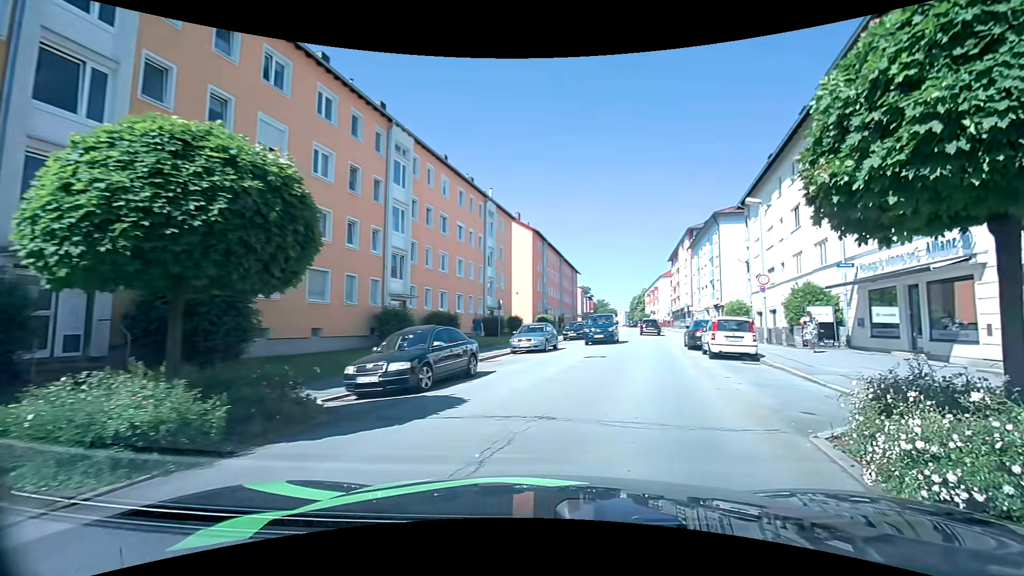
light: Day
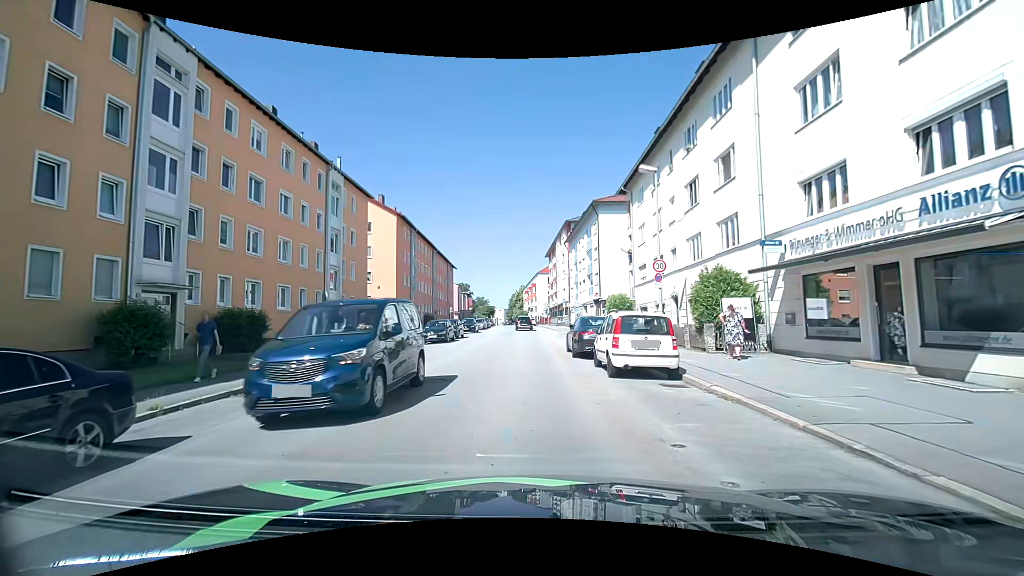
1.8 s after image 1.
(+1.2, +7.6) m; +10°
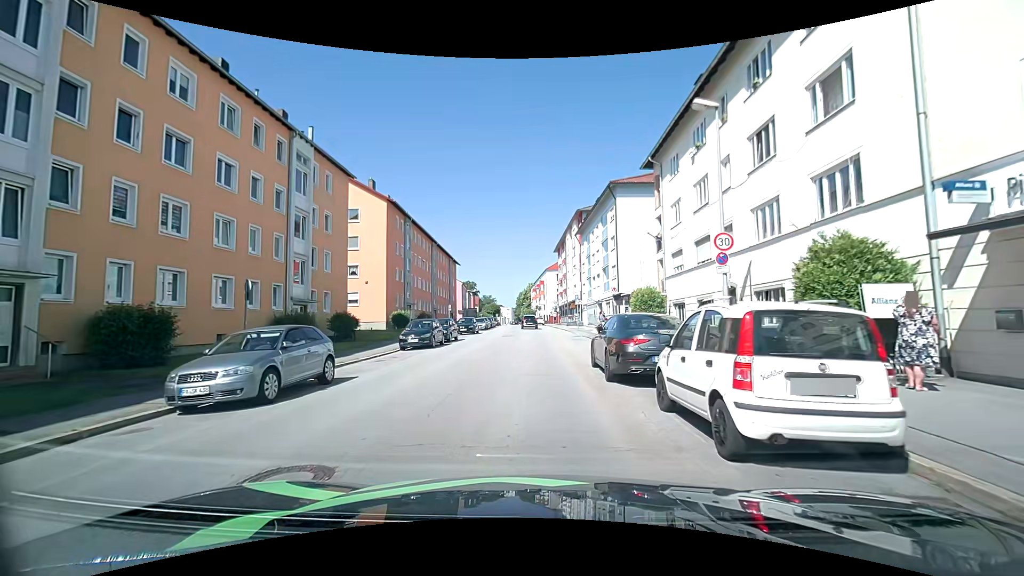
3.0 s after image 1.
(+0.1, +6.7) m; +1°
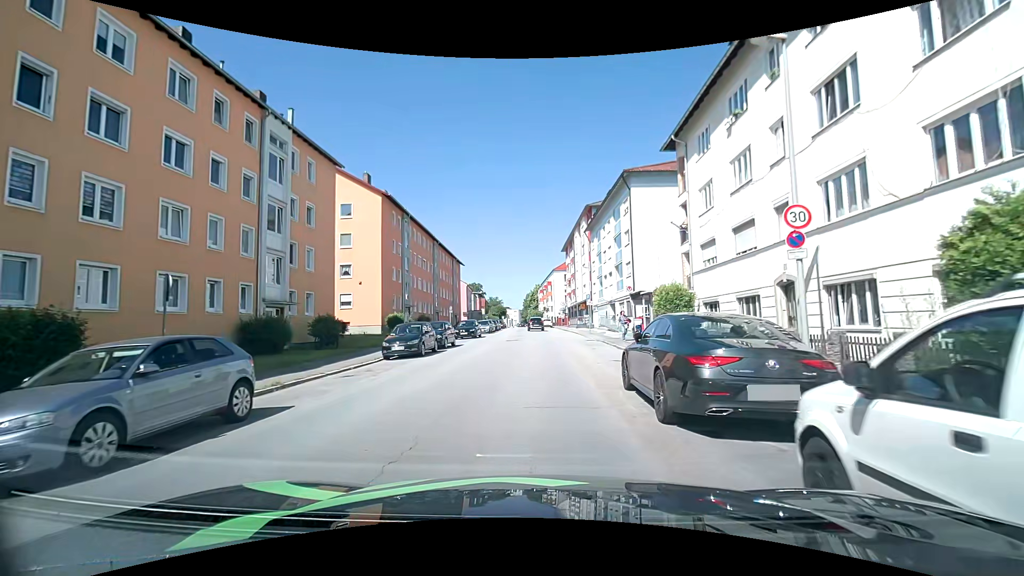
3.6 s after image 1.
(0.0, +3.9) m; -1°
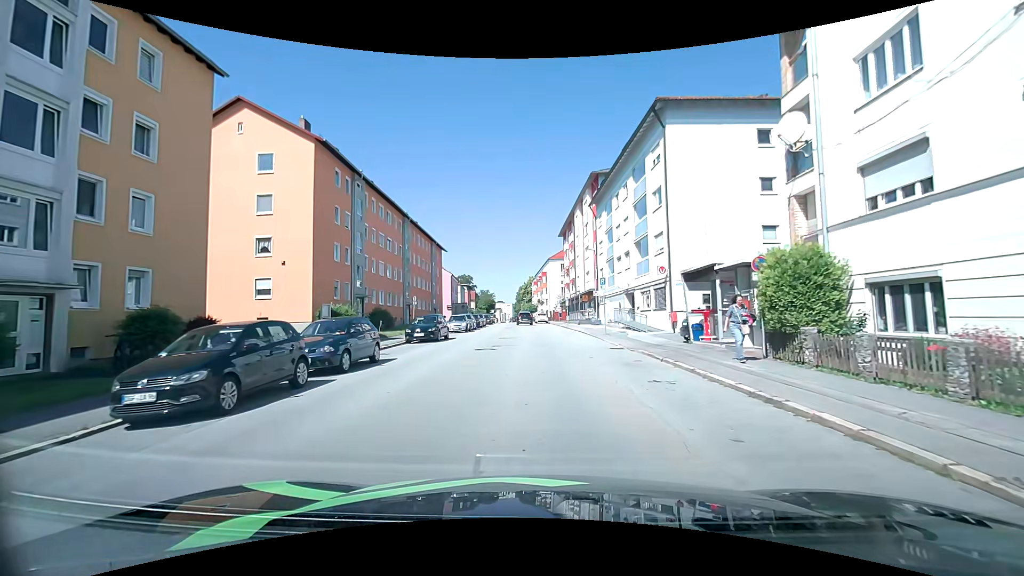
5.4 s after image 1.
(+0.1, +12.8) m; +1°
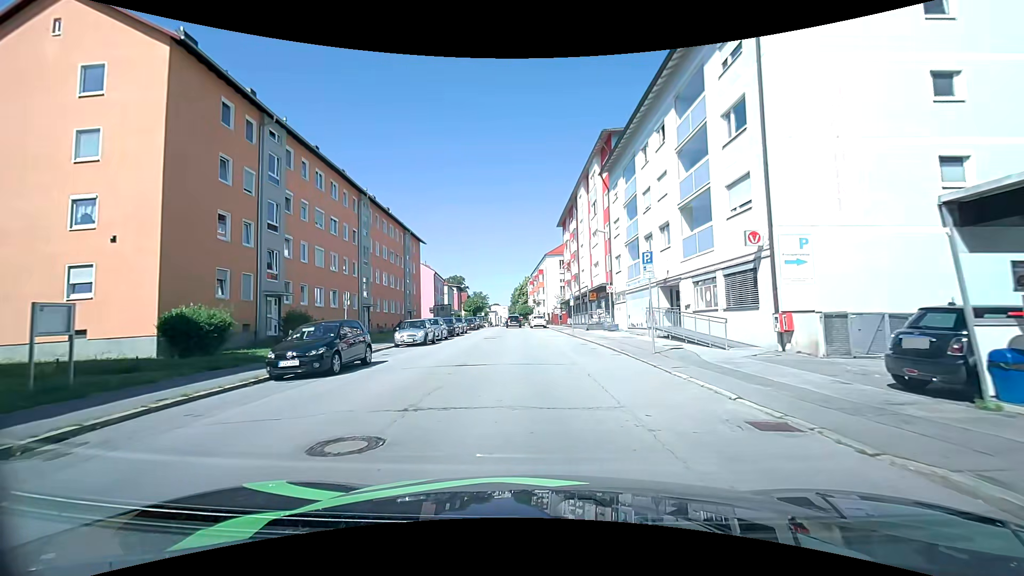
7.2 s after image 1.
(0.0, +12.9) m; 0°
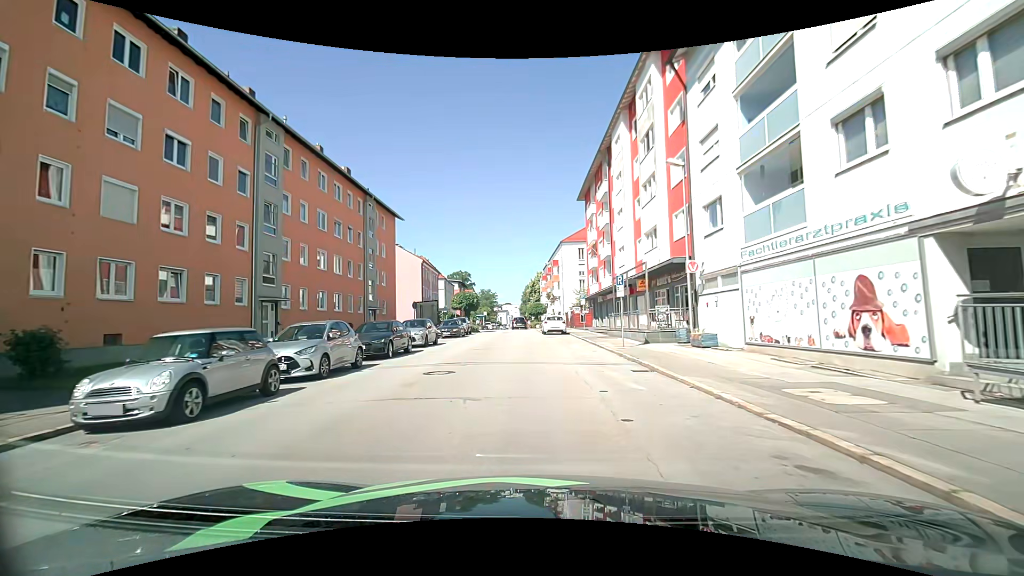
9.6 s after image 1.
(-0.2, +18.3) m; -1°
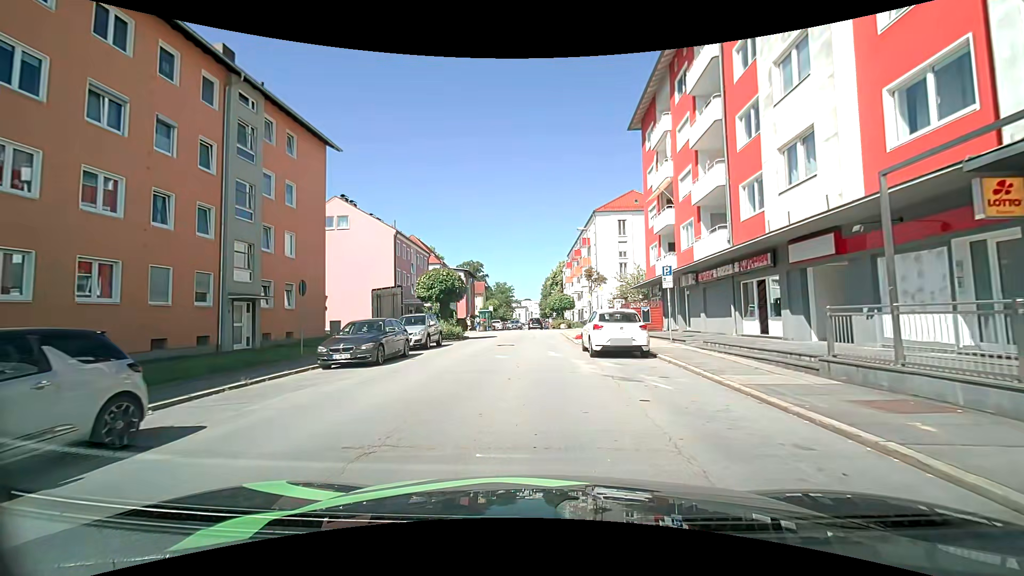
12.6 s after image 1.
(-0.5, +22.0) m; -1°
(0, +10) (-1, +20) (-1, +30) (-1, +40) (-1, +50) (-2, +60) (-2, +70) (-3, +80) (-3, +90) (-3, +100) m
